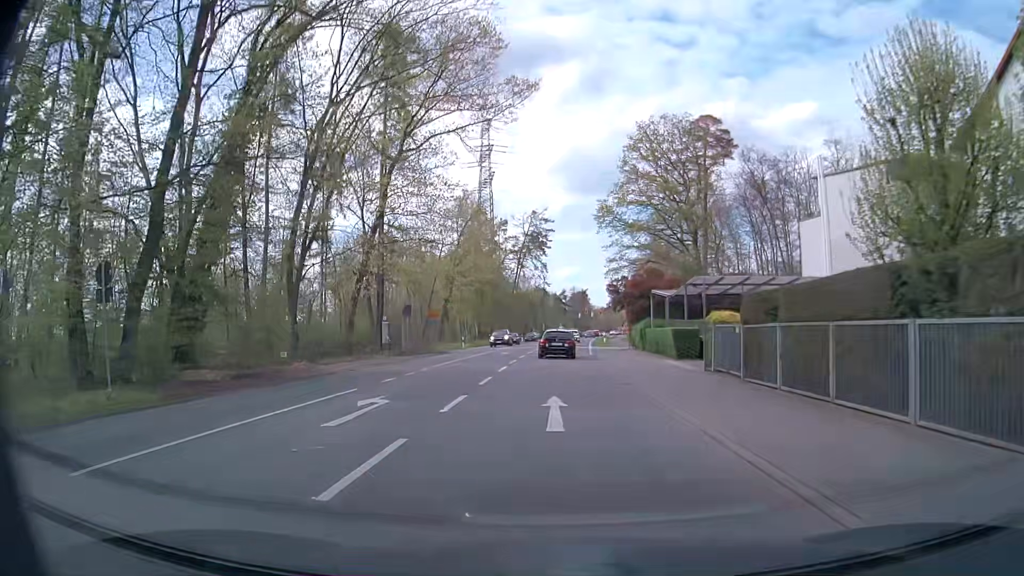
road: primary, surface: asphalt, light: Day
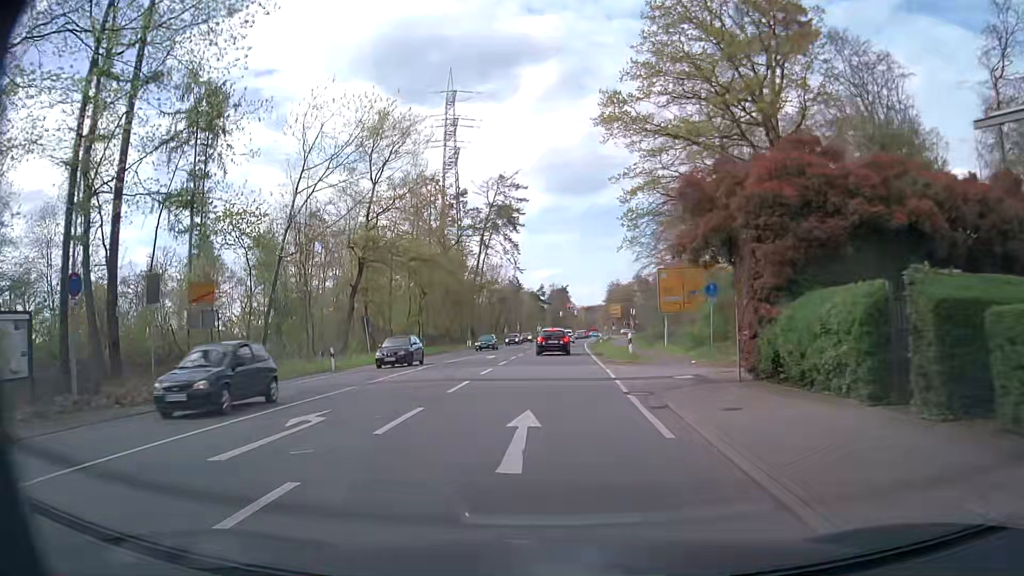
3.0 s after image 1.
(+0.2, +32.3) m; +1°
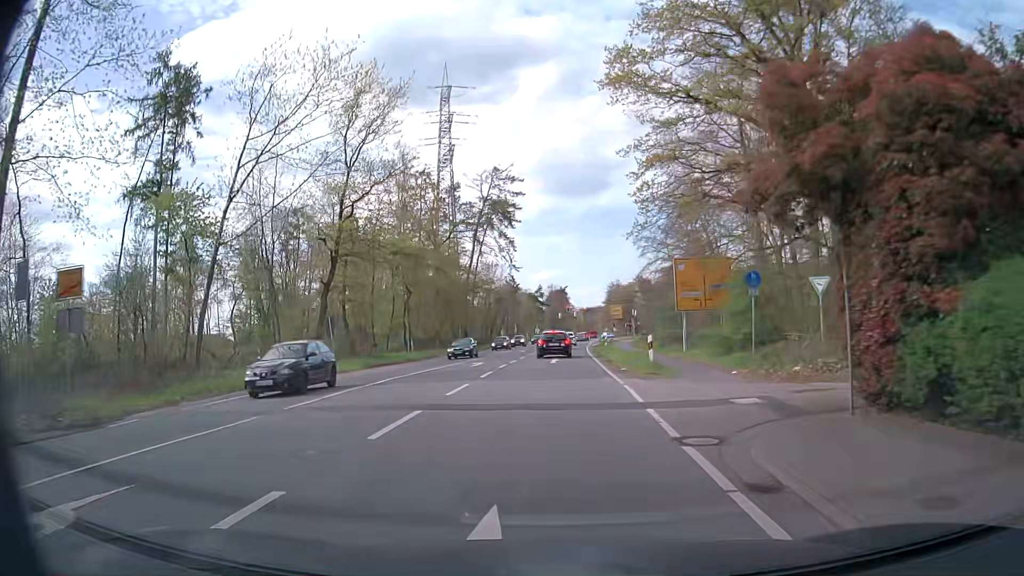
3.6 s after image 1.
(0.0, +6.3) m; 0°
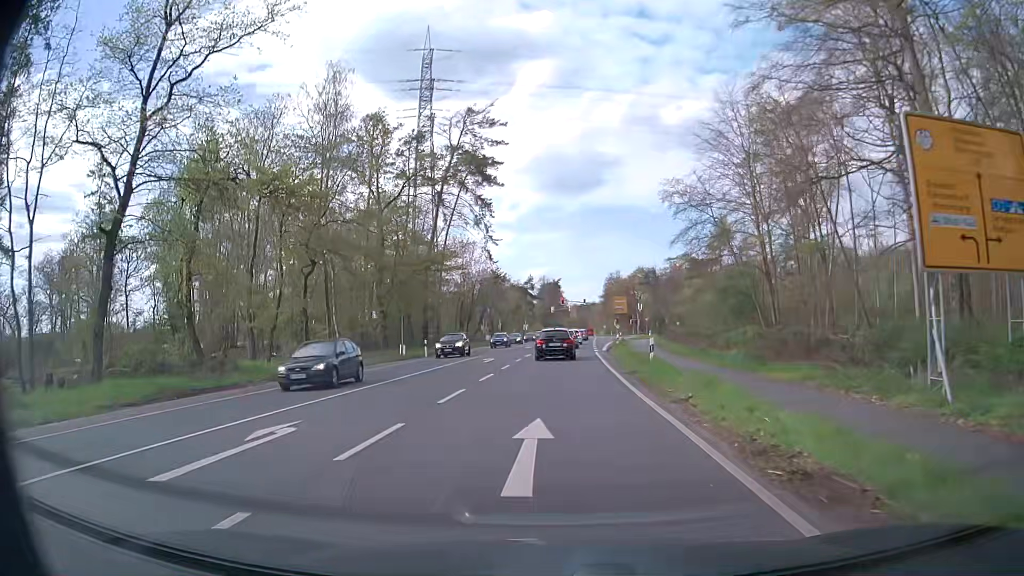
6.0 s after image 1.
(+0.3, +24.6) m; +1°
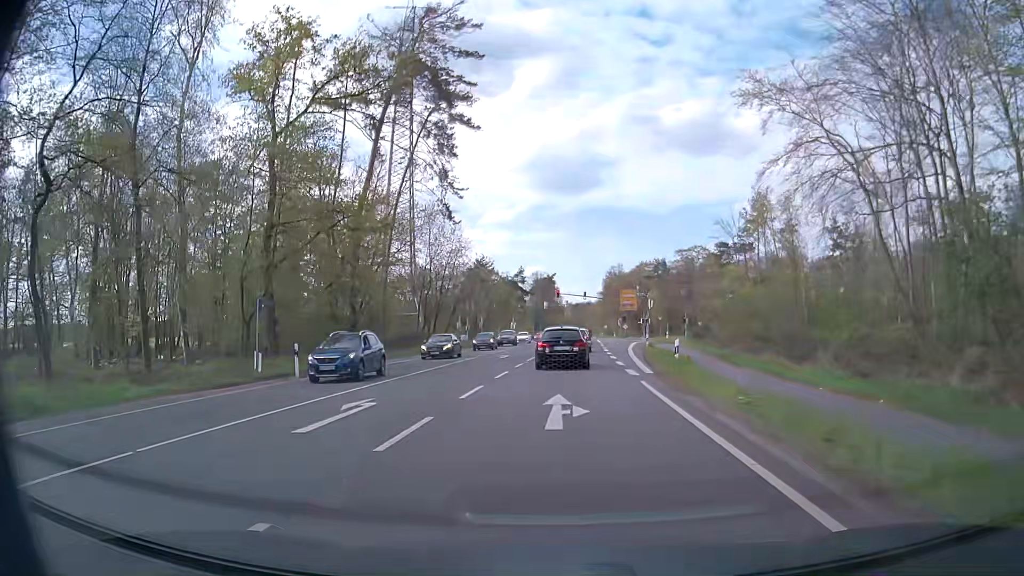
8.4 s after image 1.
(0.0, +23.5) m; 0°
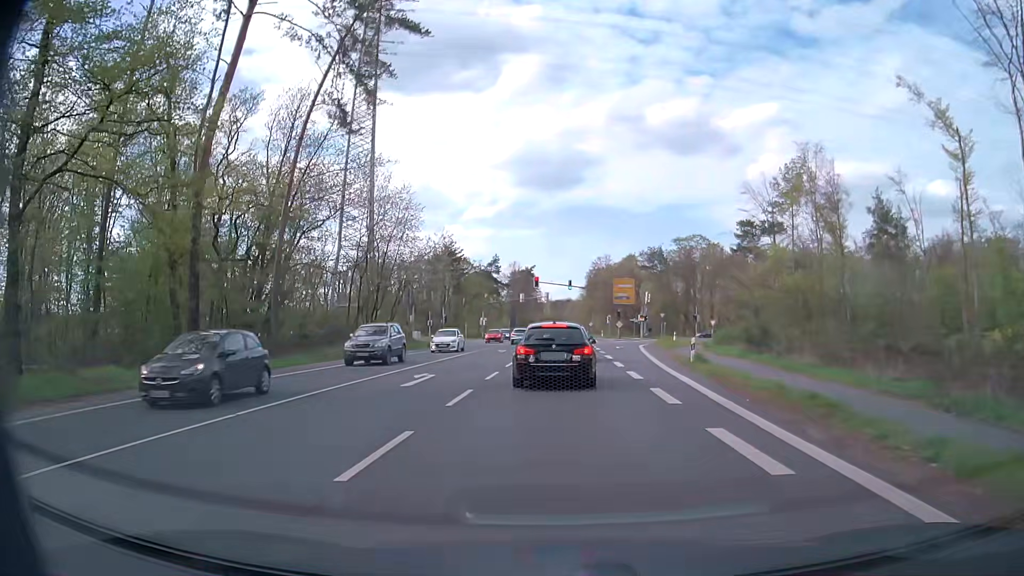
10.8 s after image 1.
(+0.4, +19.5) m; +2°
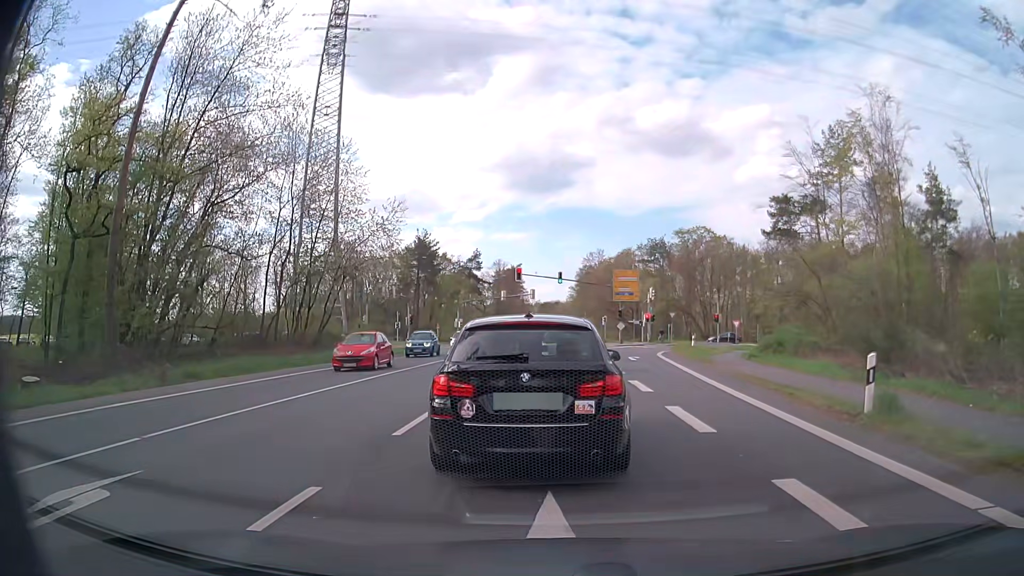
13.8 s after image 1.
(+0.2, +14.8) m; +2°
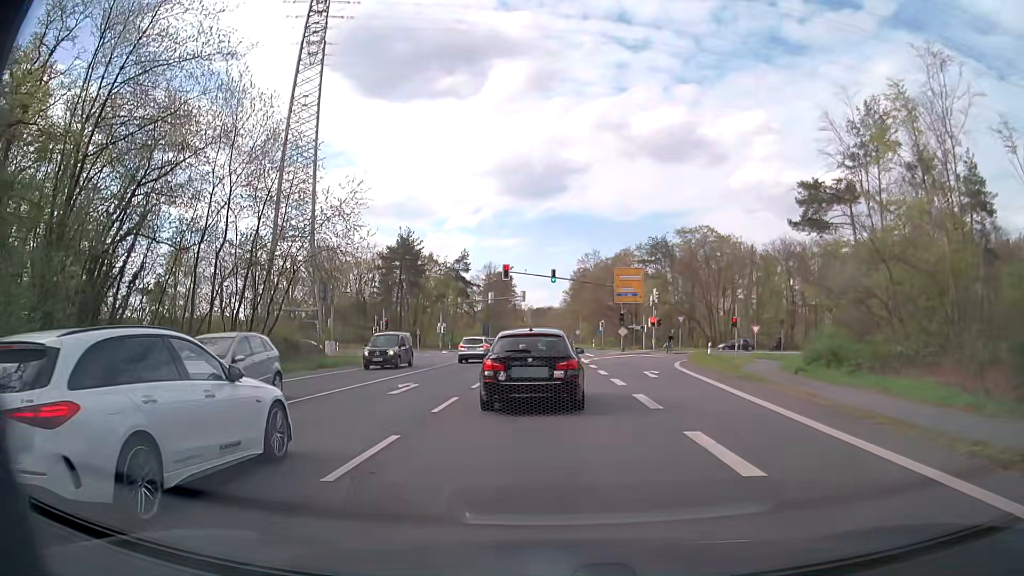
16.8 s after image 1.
(0.0, +8.6) m; 0°
(0, +10) (0, +20) (0, +30) (0, +40) (0, +50) (-1, +60) (-1, +70) (-1, +80) (-1, +90) (-1, +100) m
